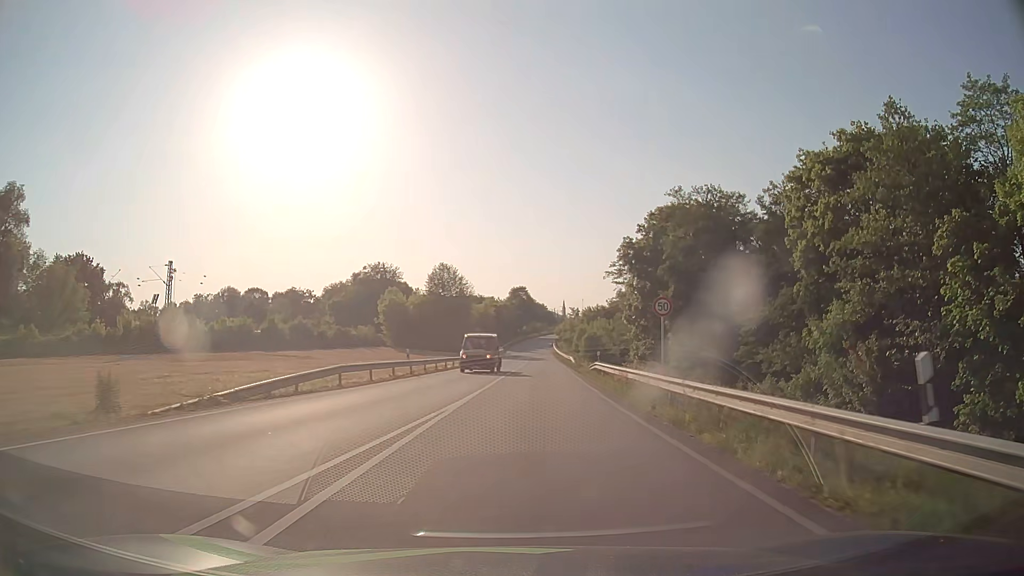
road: primary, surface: asphalt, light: Day
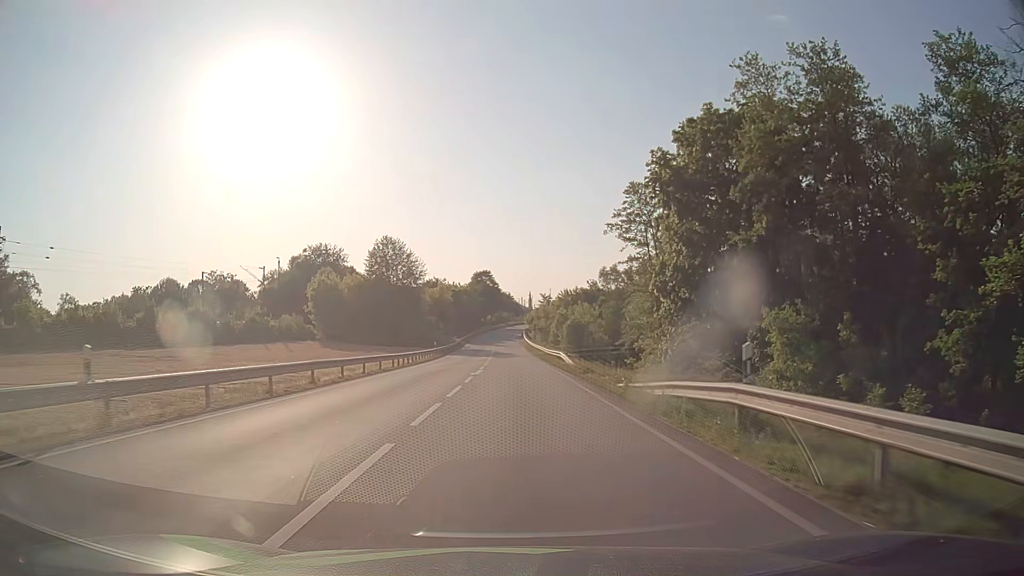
(+0.7, +26.2) m; +2°
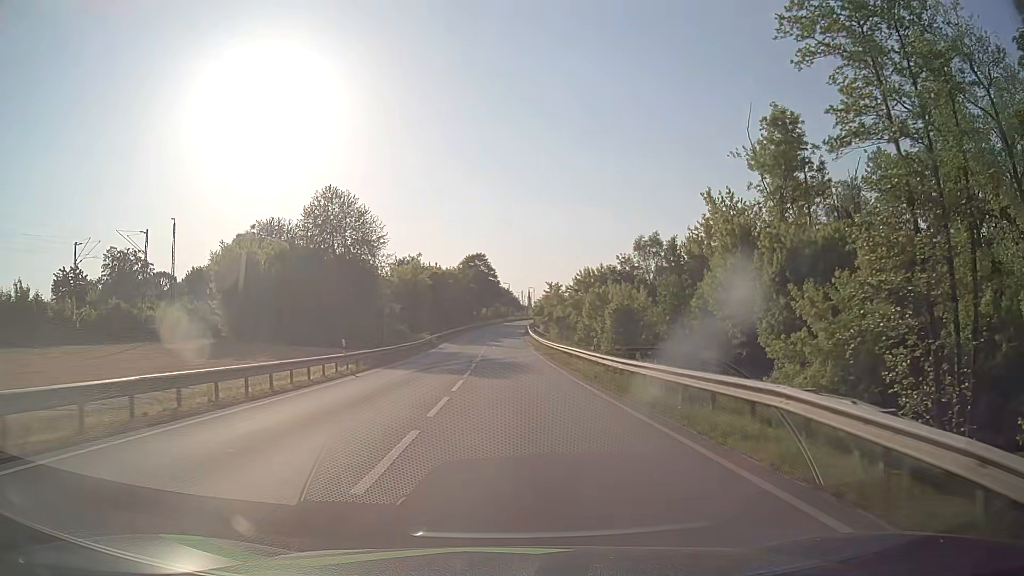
(+0.1, +35.0) m; 0°
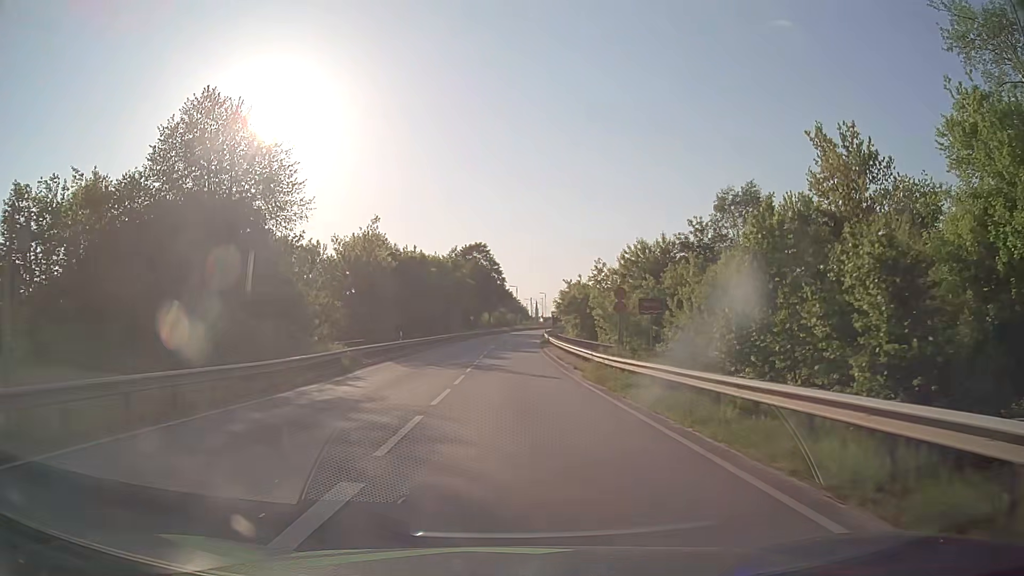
(0.0, +34.1) m; -1°
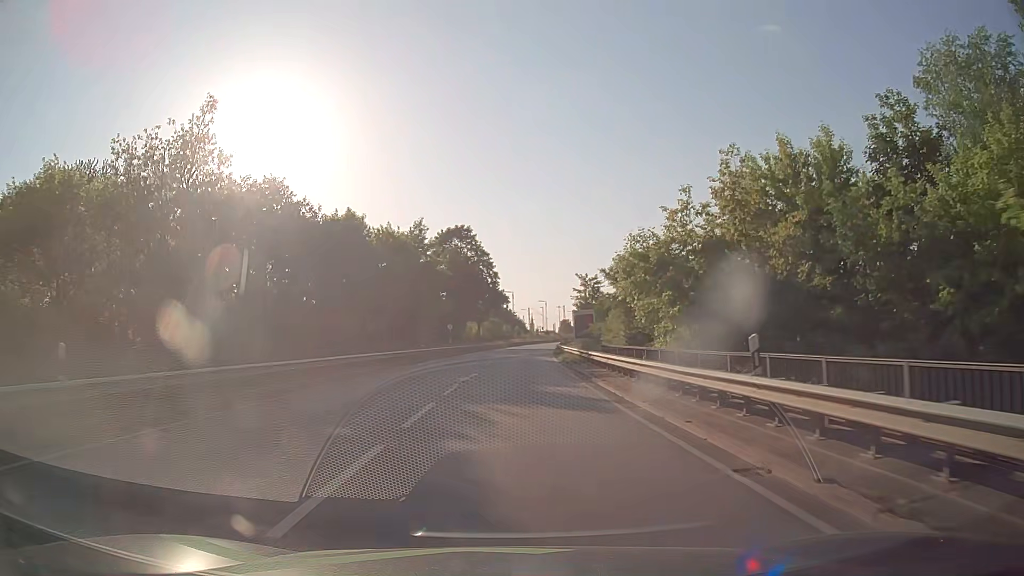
(+0.2, +33.4) m; +1°
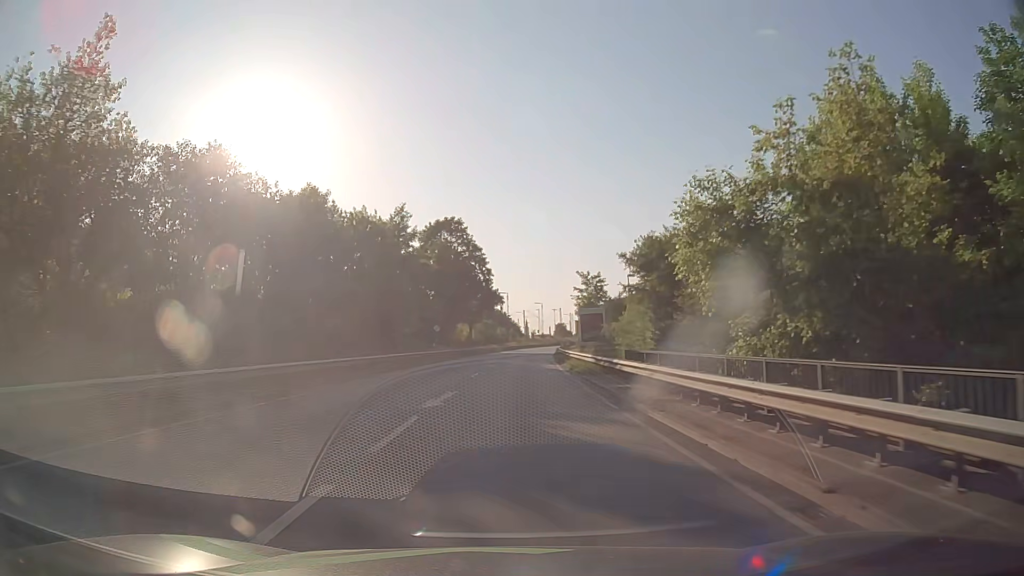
(0.0, +8.3) m; +1°
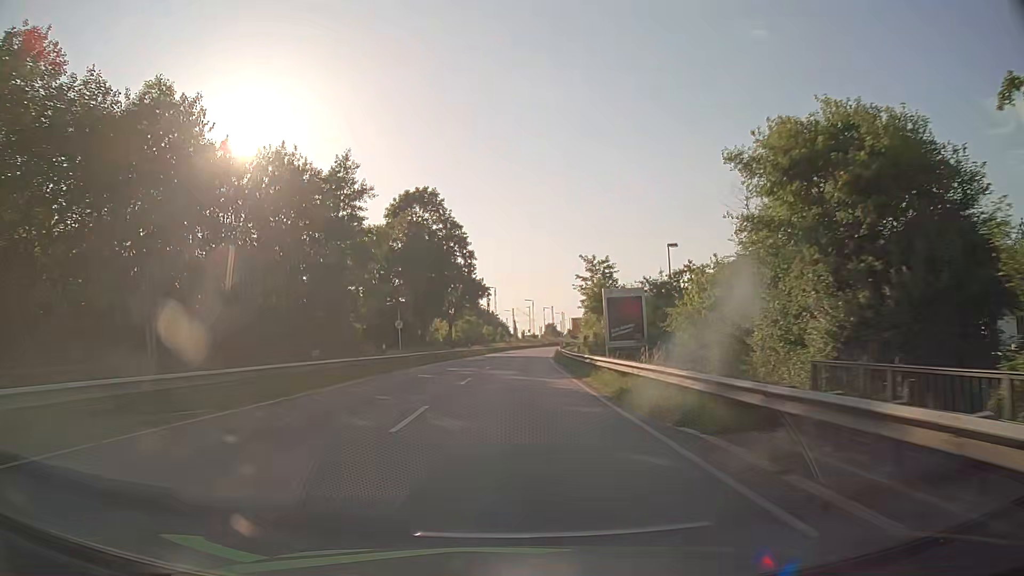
(+0.1, +16.5) m; +1°
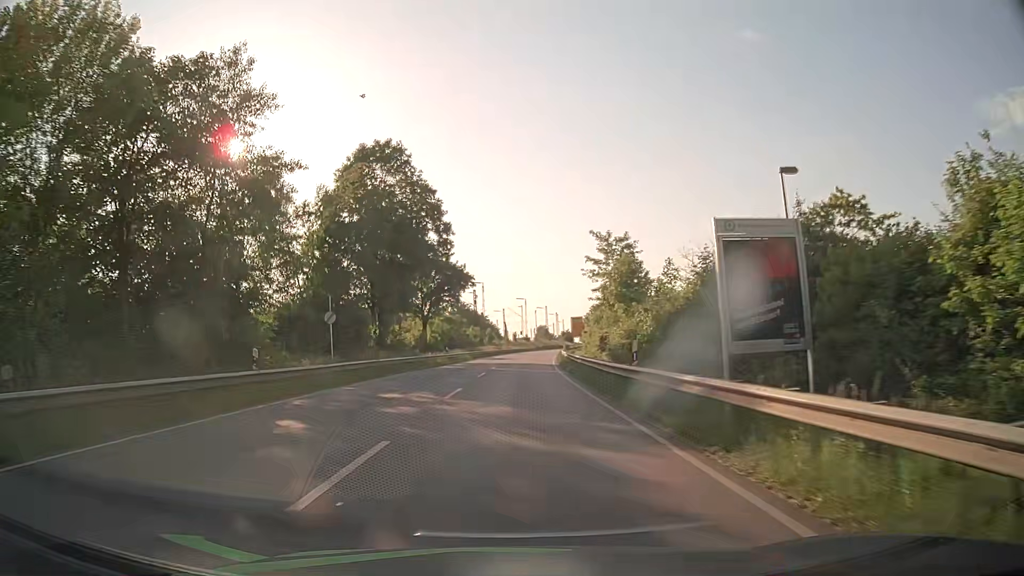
(+0.1, +16.8) m; +1°
(0, +10) (0, +20) (0, +30) (0, +40) (+1, +50) (+1, +60) (+2, +70) (+3, +80) (+4, +90) (+5, +100) m
